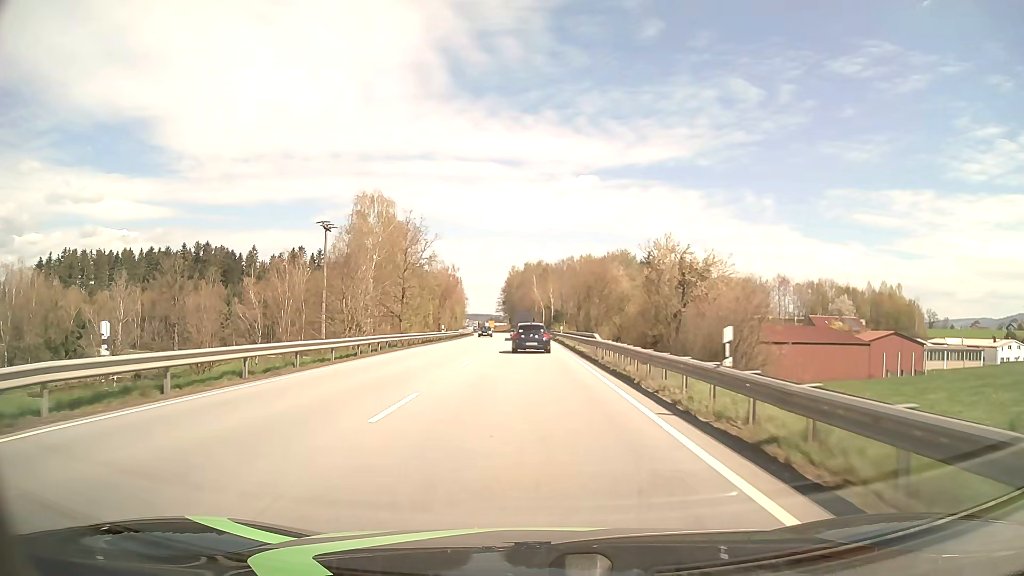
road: primary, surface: asphalt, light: Day
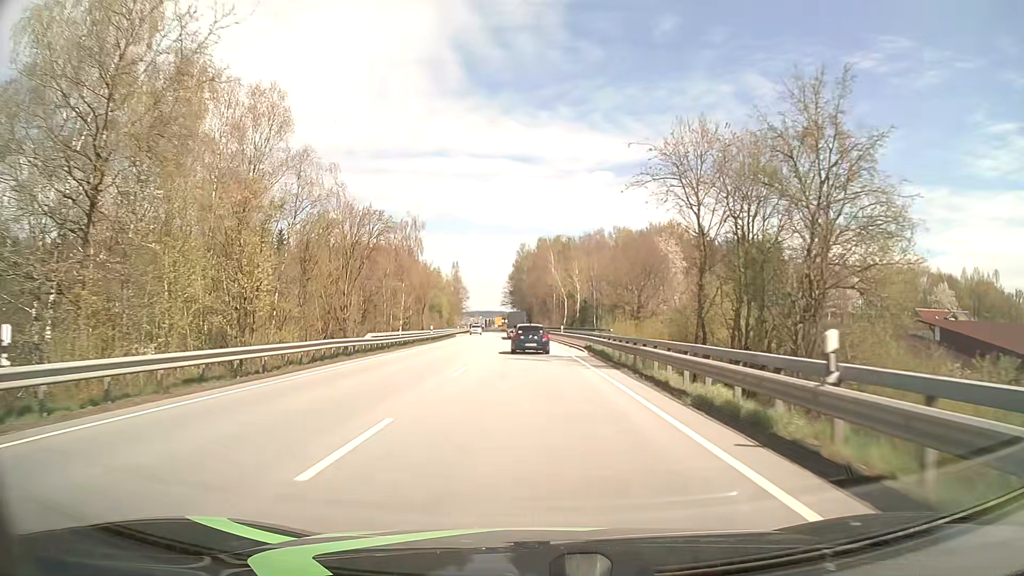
(-0.5, +52.1) m; -1°
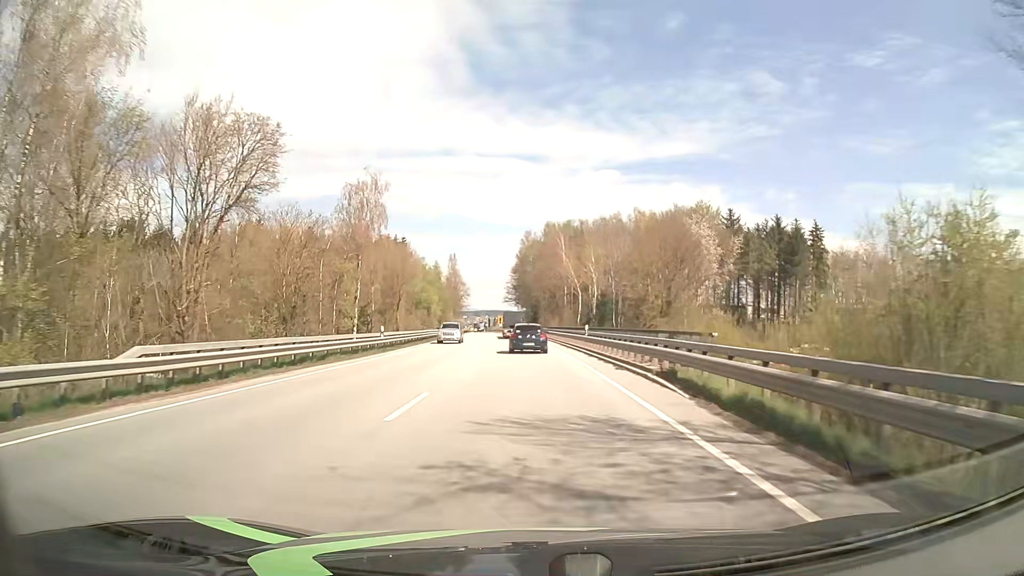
(-0.1, +20.7) m; 0°
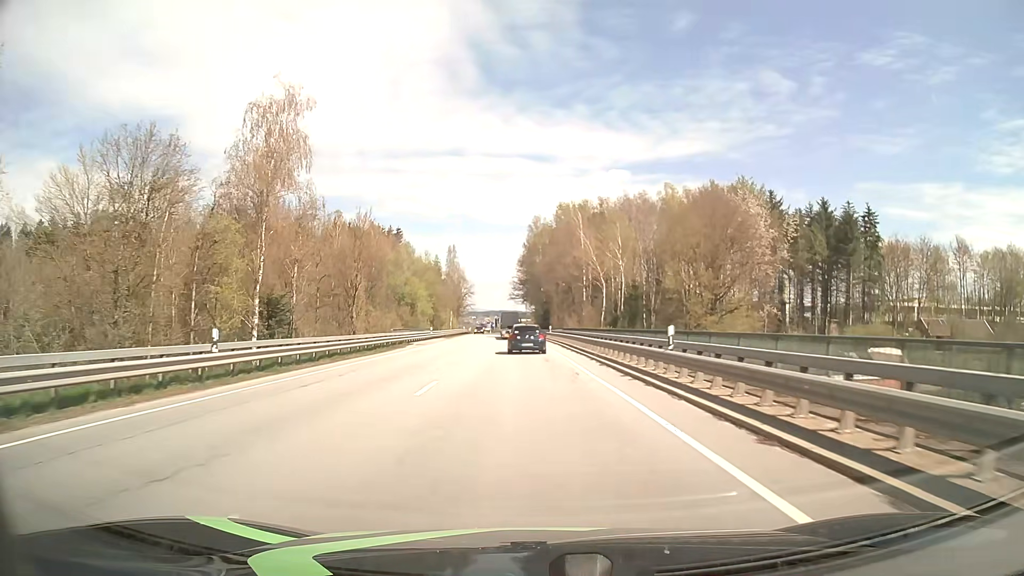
(-0.1, +20.7) m; -1°
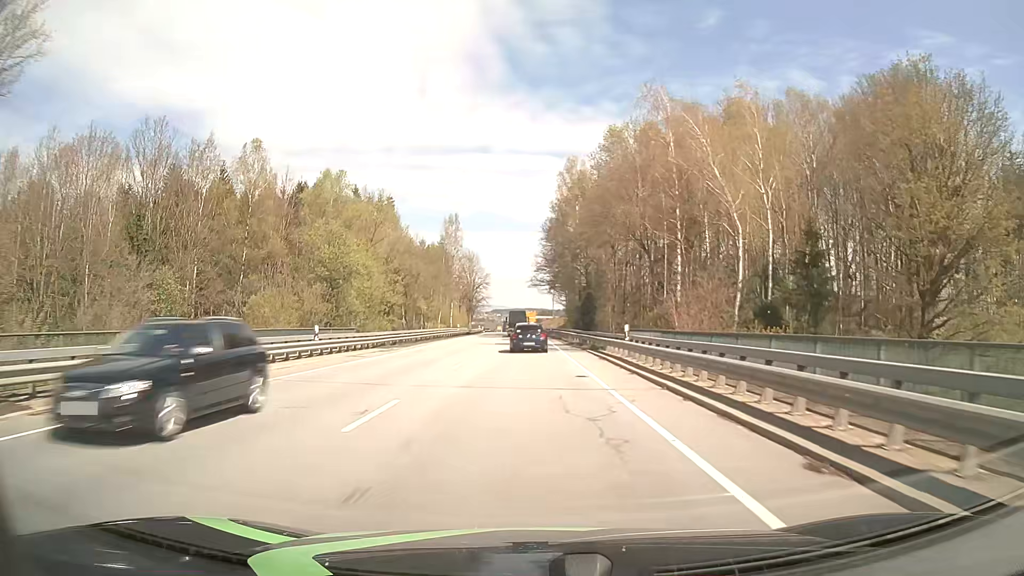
(-0.8, +41.2) m; -2°
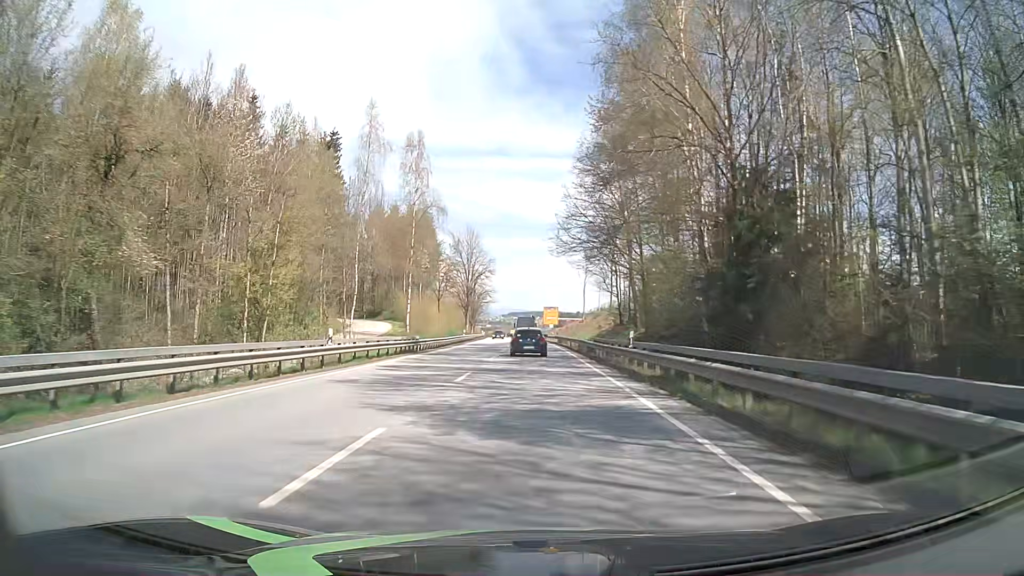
(-0.9, +51.6) m; -2°
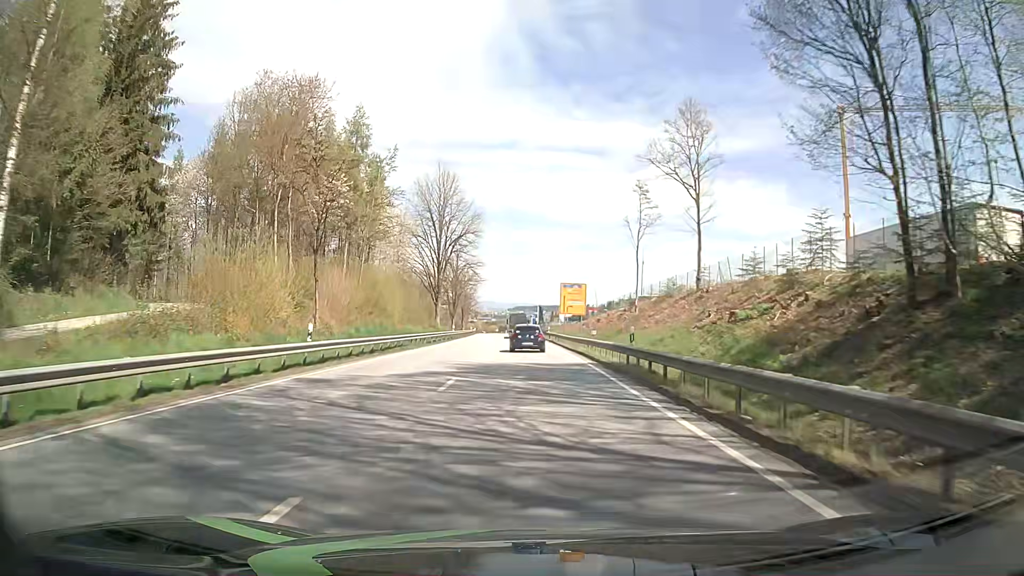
(-0.3, +52.0) m; 0°
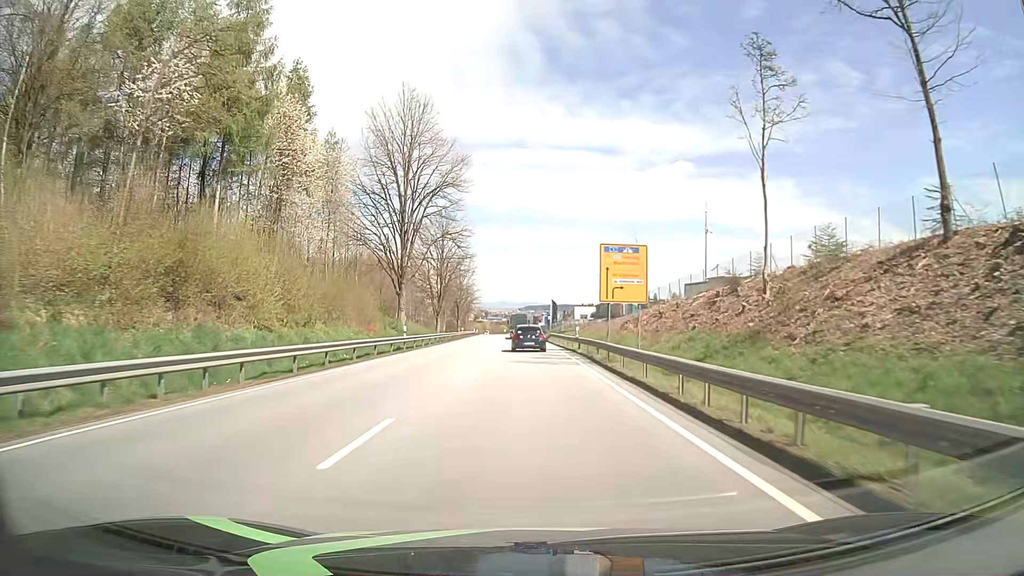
(-0.2, +31.8) m; -1°
(0, +10) (0, +20) (0, +30) (0, +40) (-1, +50) (-1, +60) (-1, +70) (-2, +80) (-2, +90) (-3, +100) m
